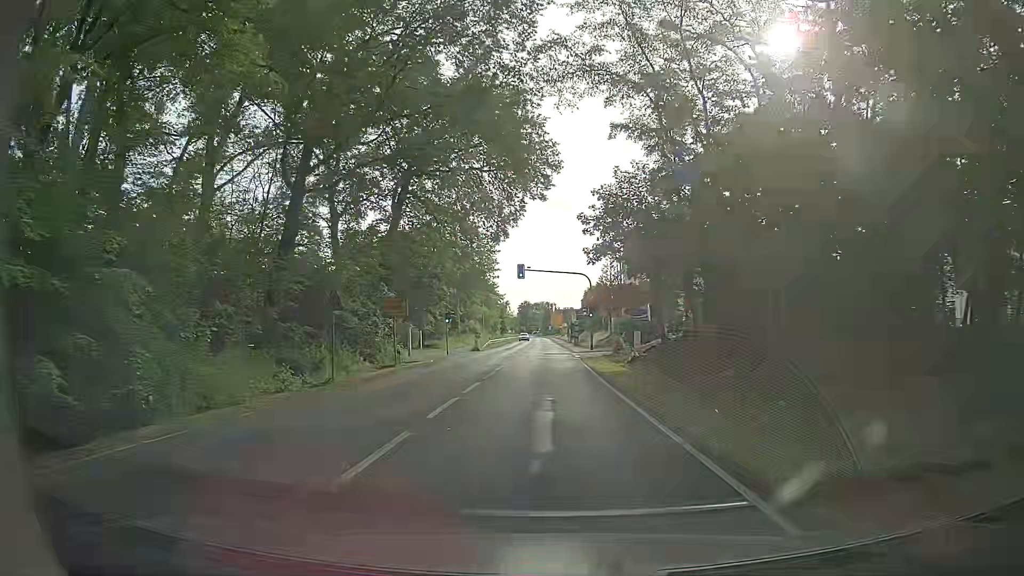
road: secondary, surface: asphalt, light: Day
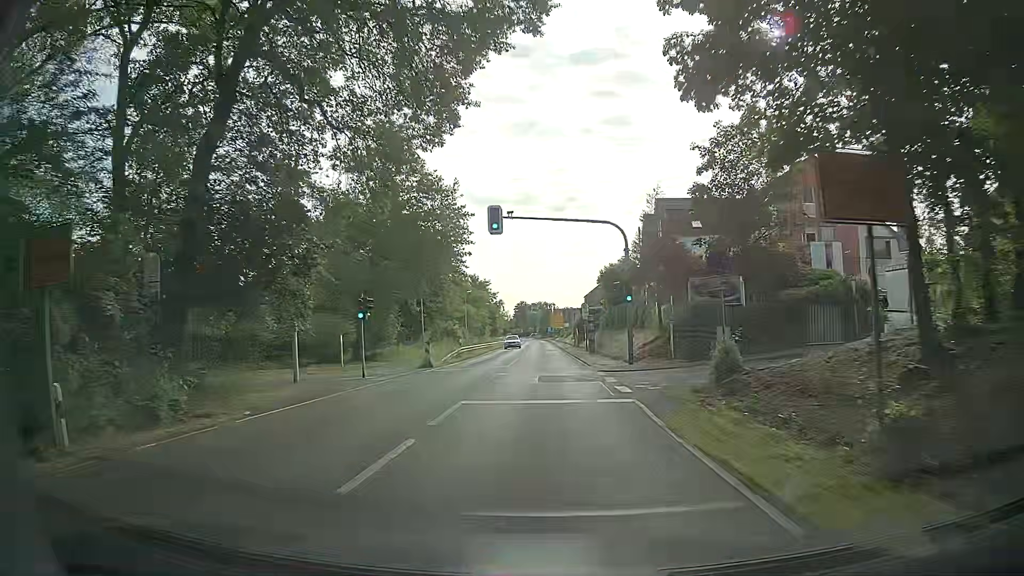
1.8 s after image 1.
(+0.9, +23.3) m; +3°
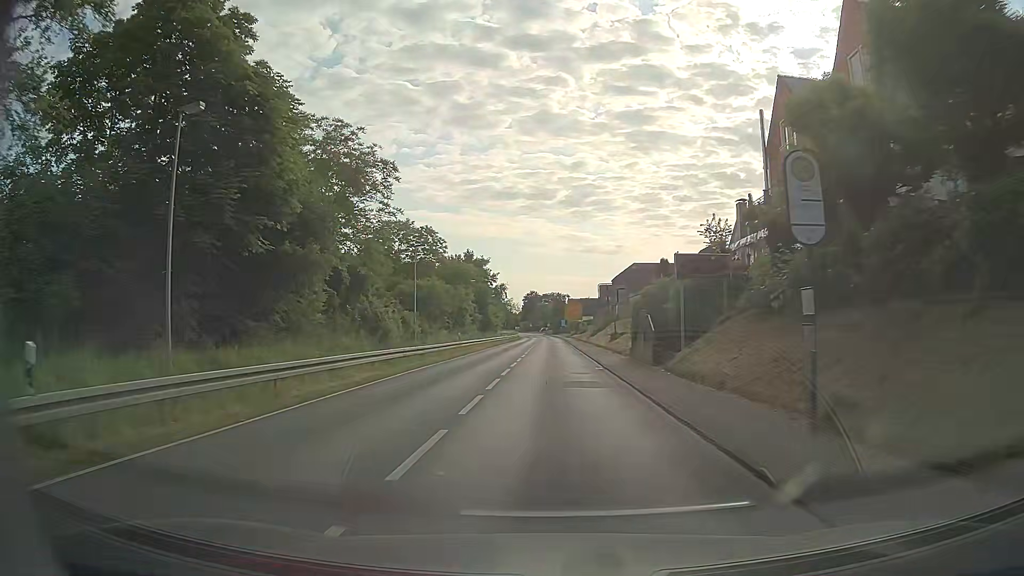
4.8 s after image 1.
(-0.8, +41.5) m; -2°
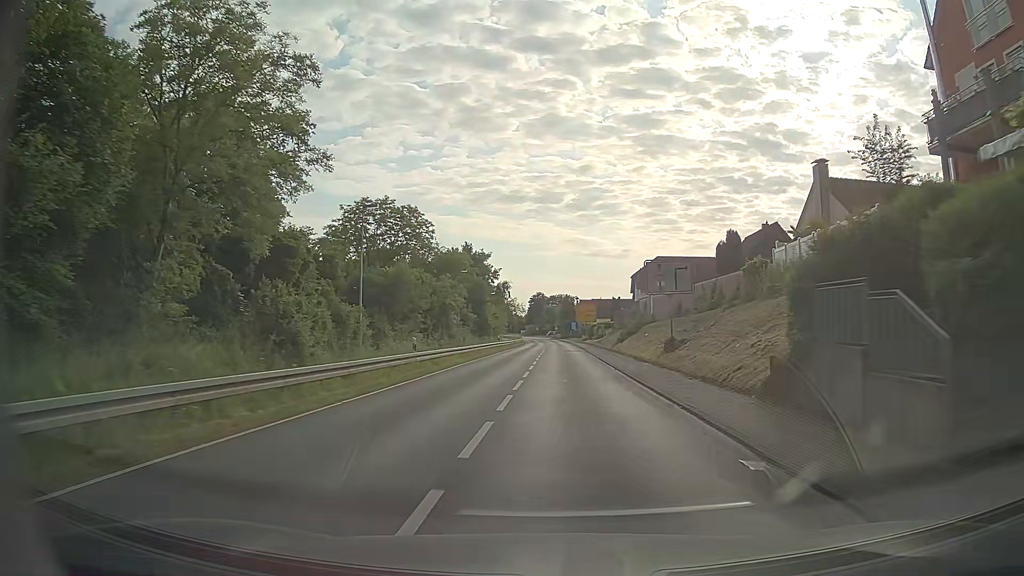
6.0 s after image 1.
(-0.2, +17.1) m; 0°
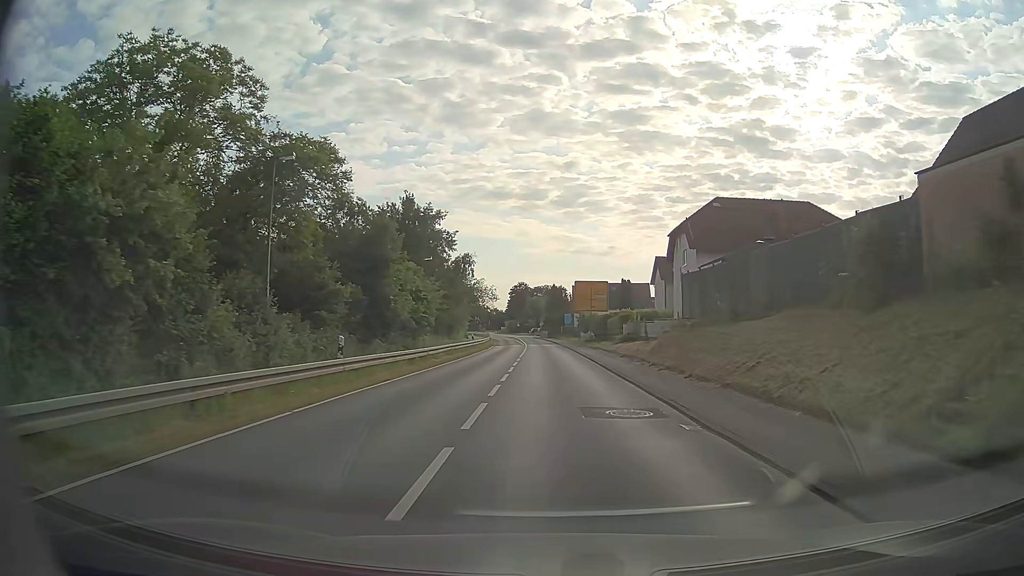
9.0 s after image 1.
(+0.4, +43.3) m; +1°
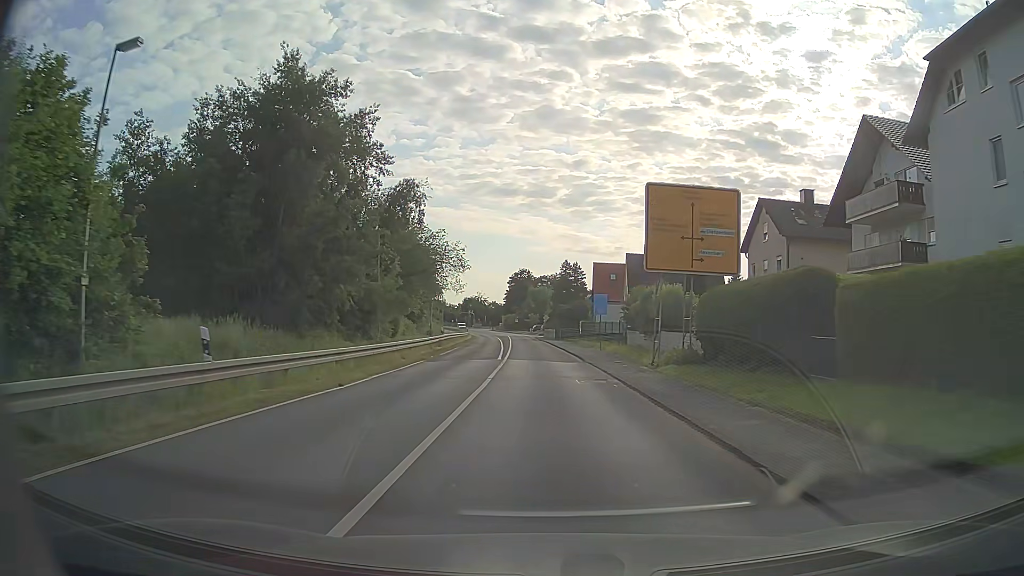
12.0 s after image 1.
(-0.1, +43.5) m; 0°
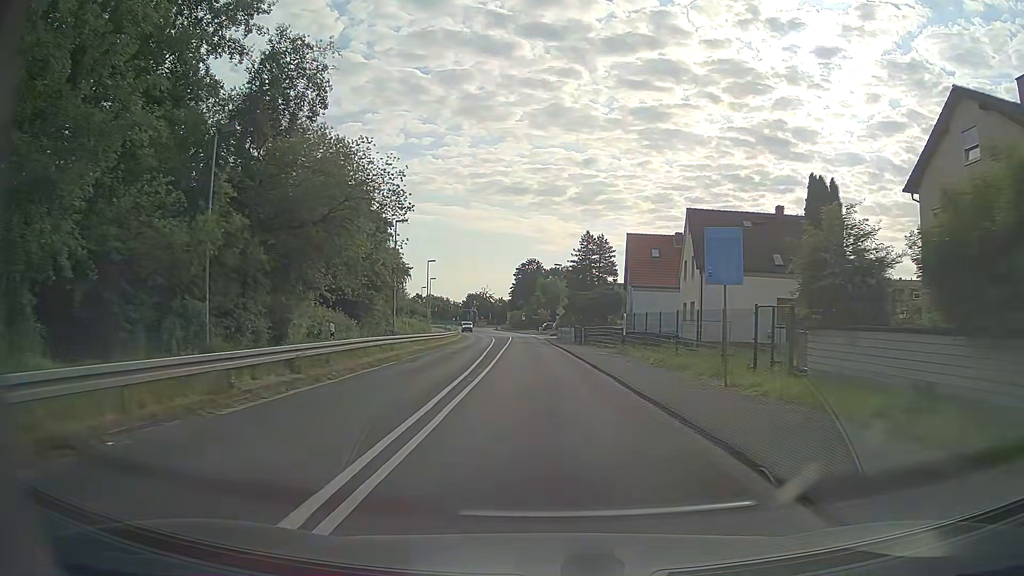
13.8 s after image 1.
(-0.2, +26.1) m; -1°
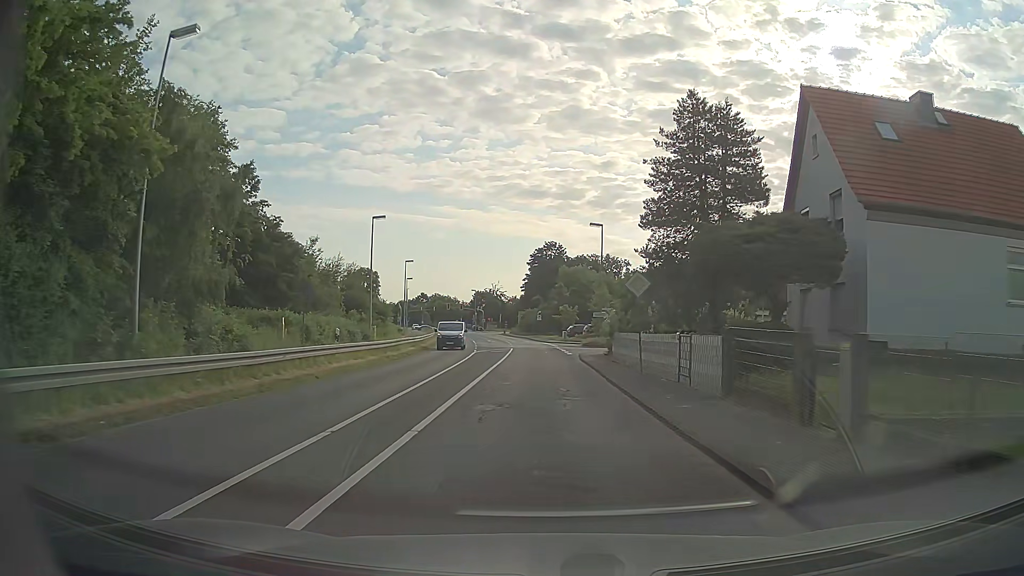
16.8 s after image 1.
(-0.8, +40.3) m; -2°
(0, +10) (0, +20) (0, +30) (0, +40) (-1, +50) (-1, +60) (-2, +70) (-3, +80) (-5, +90) (-6, +100) m
